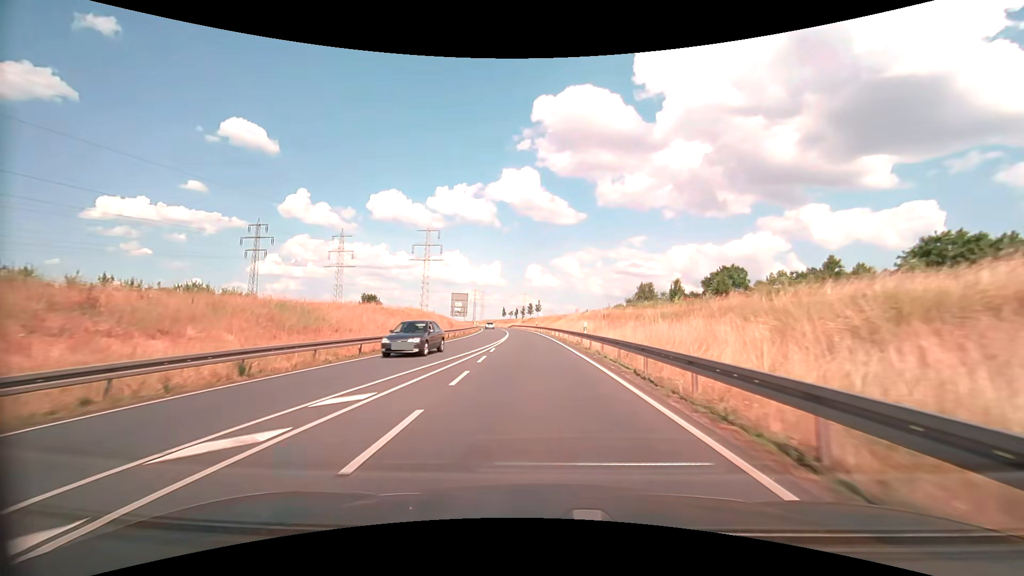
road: primary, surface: asphalt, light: Day
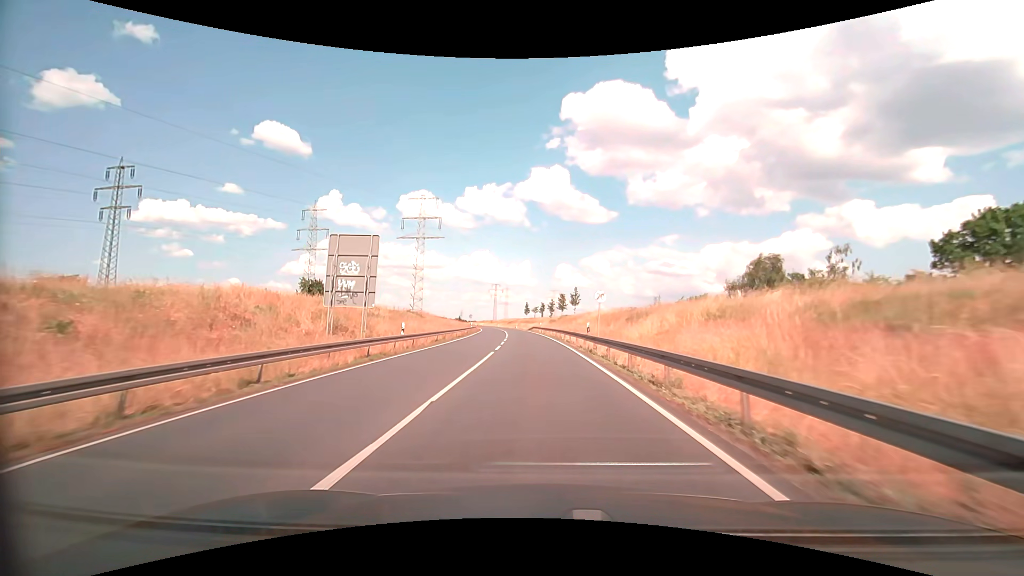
(-1.6, +50.3) m; -3°
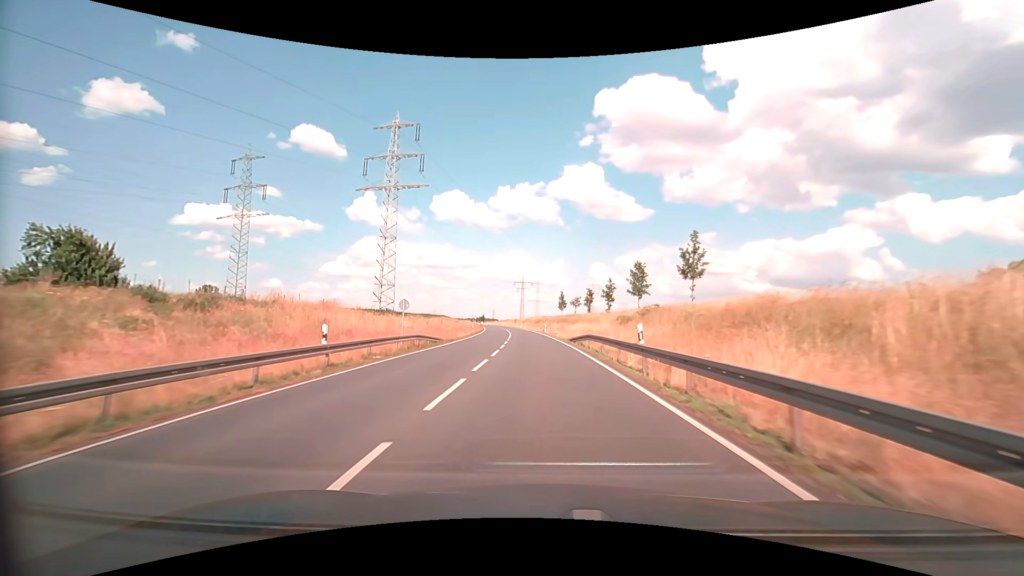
(-1.9, +53.1) m; -4°
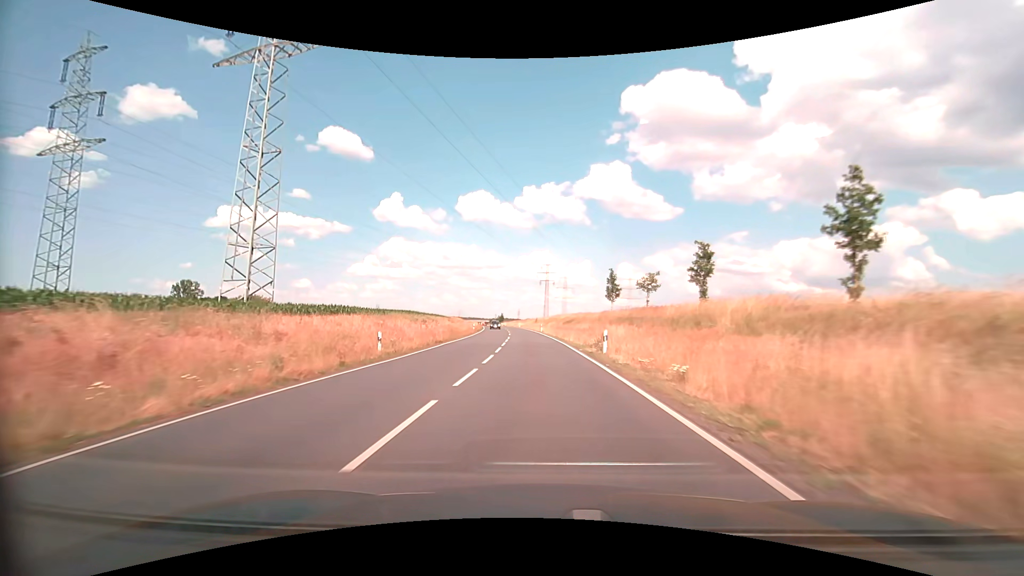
(-1.1, +45.9) m; -3°
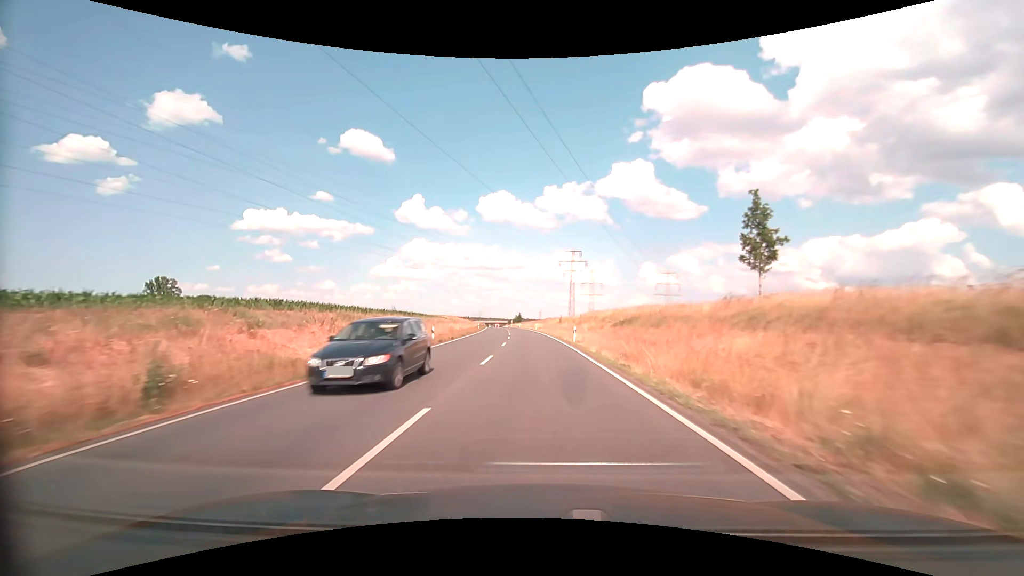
(-0.8, +37.2) m; -2°
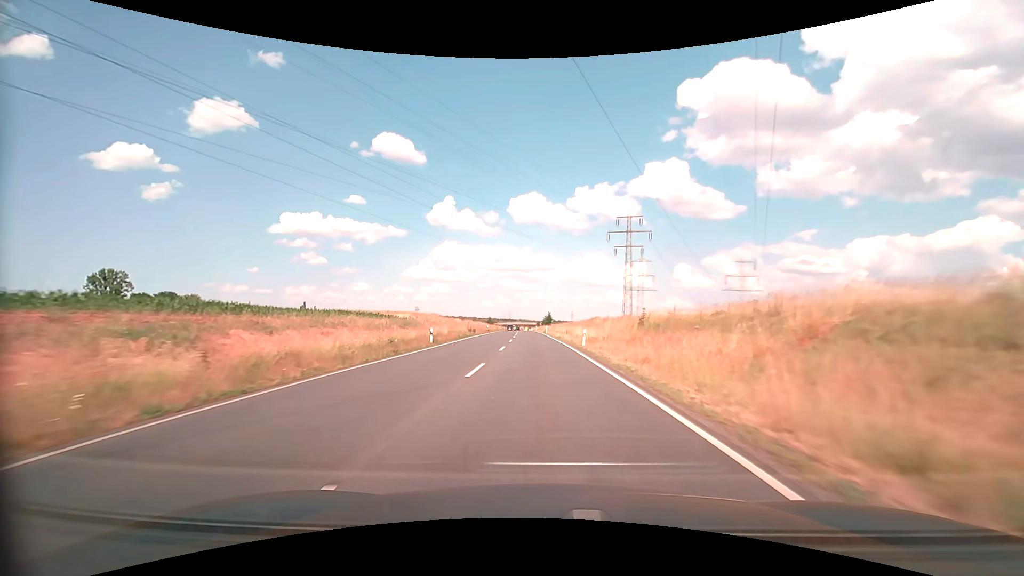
(-1.8, +52.2) m; -4°
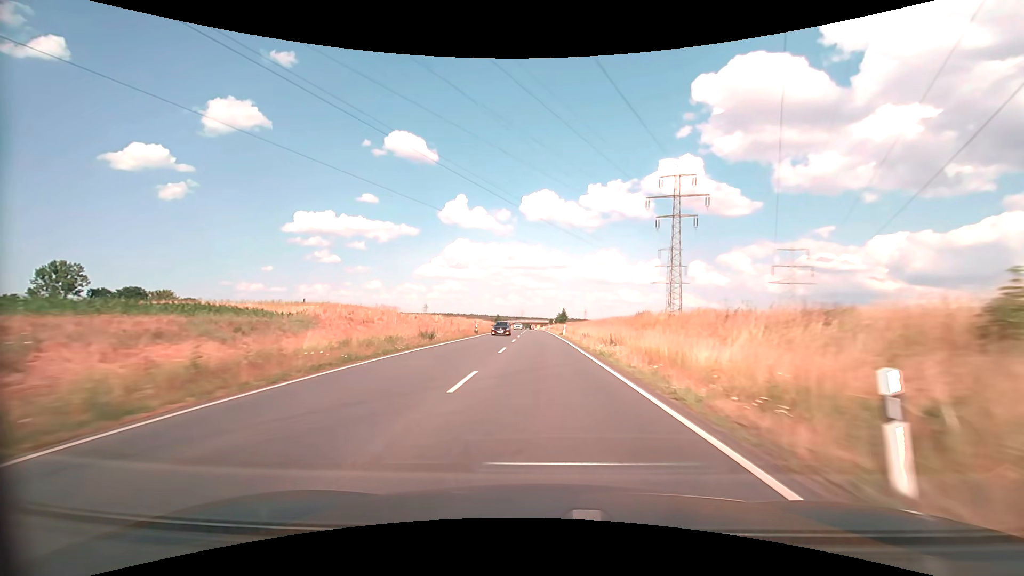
(-0.4, +26.9) m; -1°
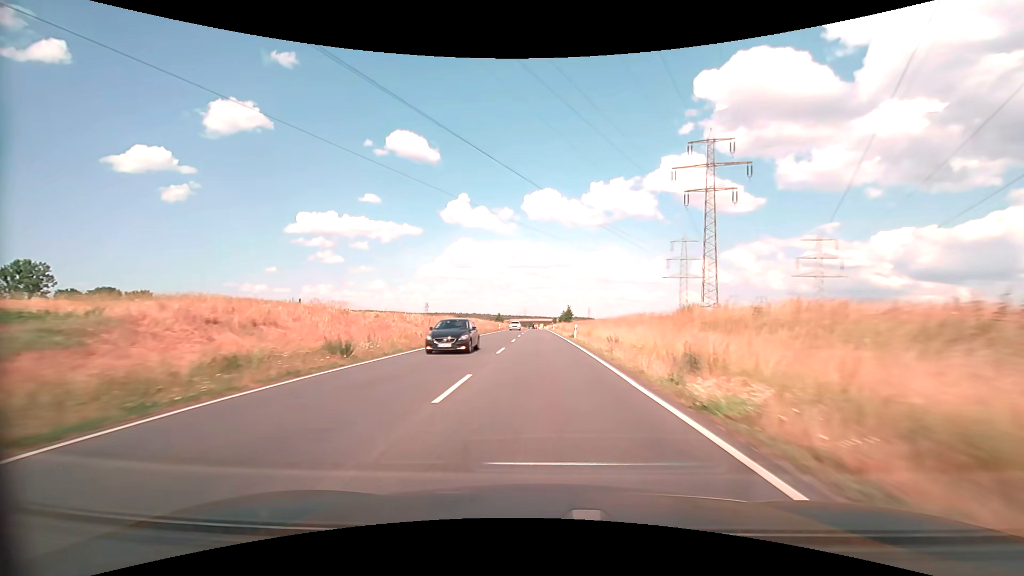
(-0.1, +13.5) m; 0°
(0, +10) (0, +20) (0, +30) (0, +40) (-1, +50) (-1, +60) (-1, +70) (-1, +80) (-1, +90) (-2, +100) m
